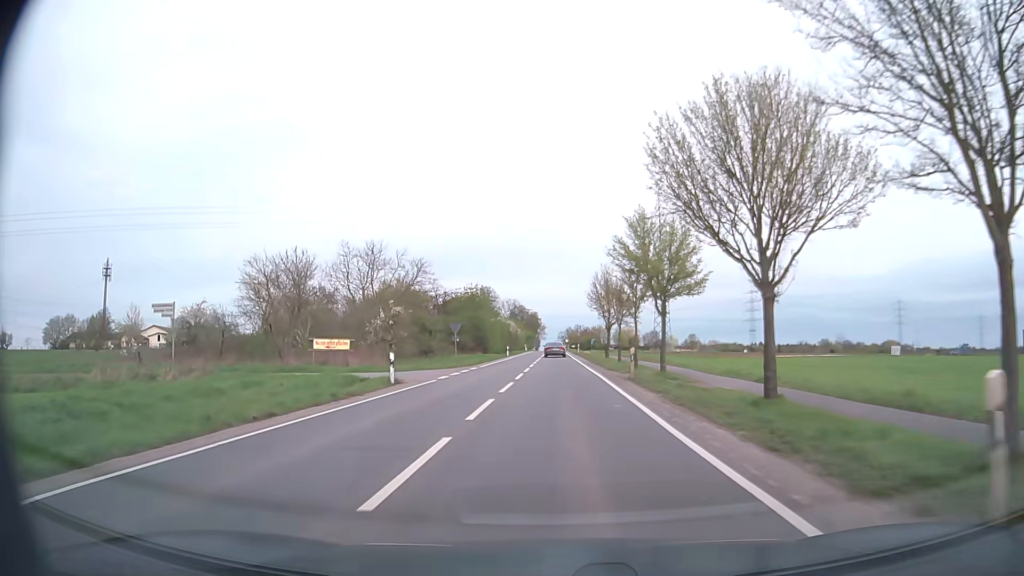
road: secondary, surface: asphalt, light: Day
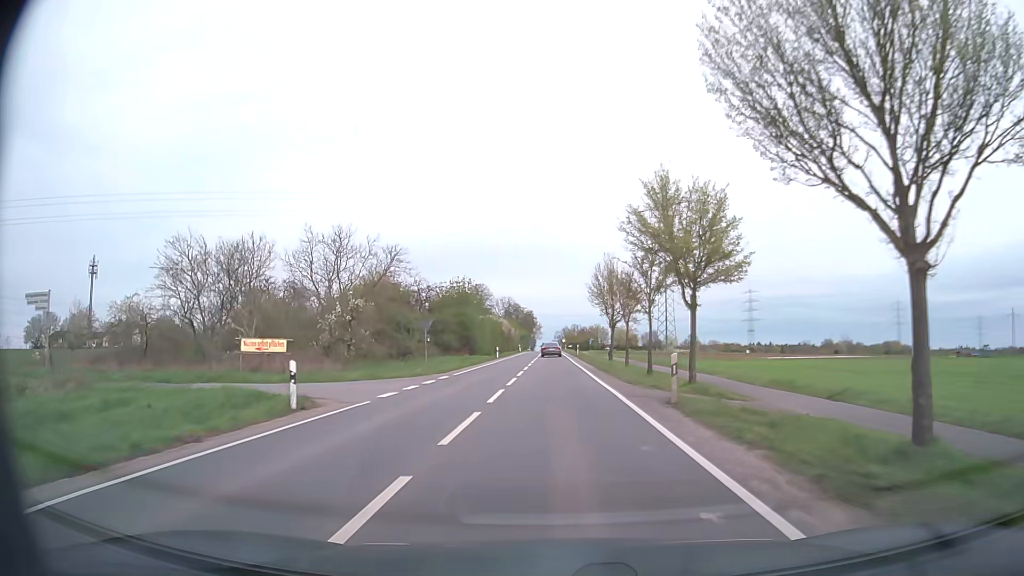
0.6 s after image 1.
(0.0, +8.6) m; 0°
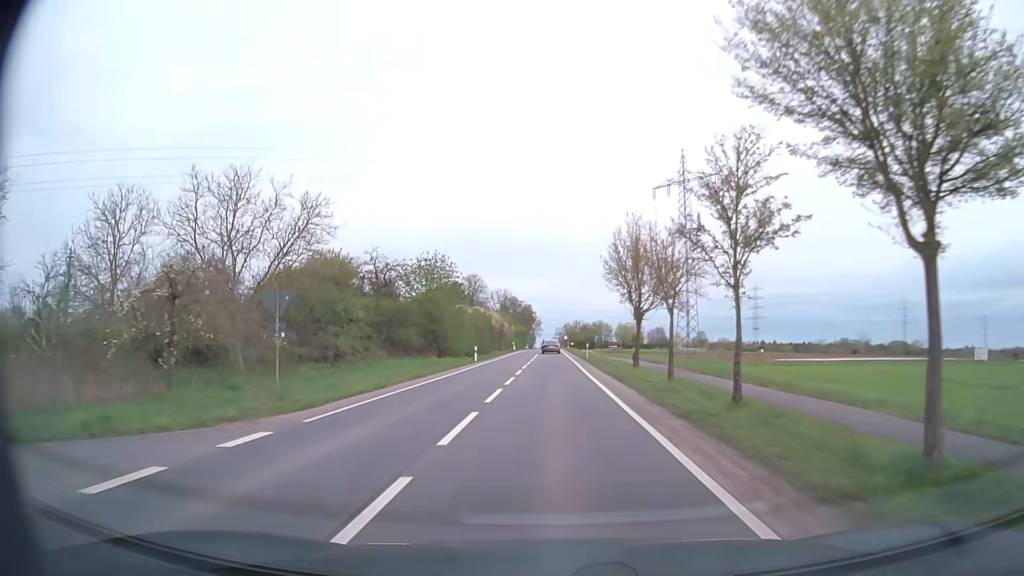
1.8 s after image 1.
(0.0, +18.3) m; 0°
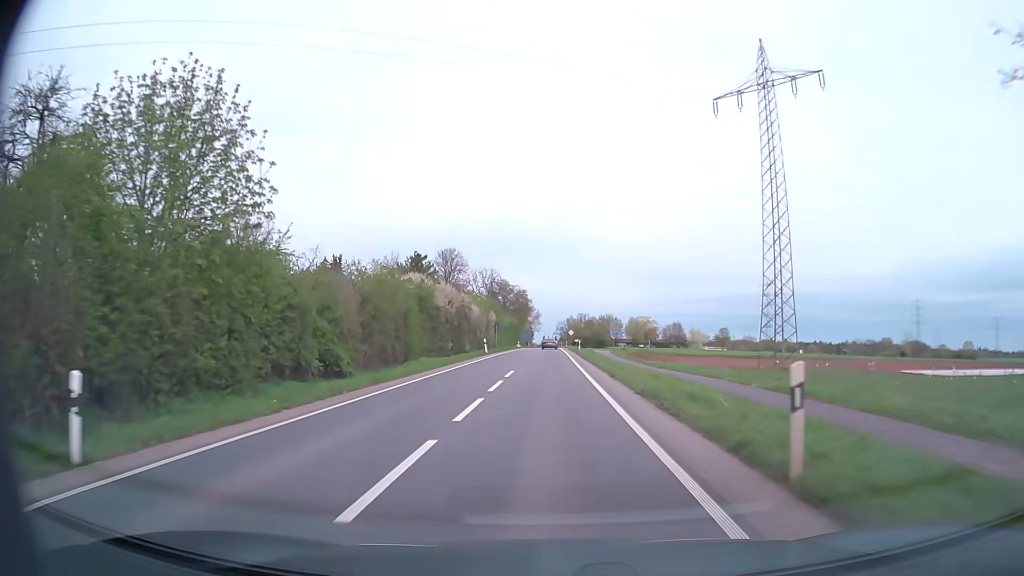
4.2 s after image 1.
(+0.1, +40.3) m; 0°
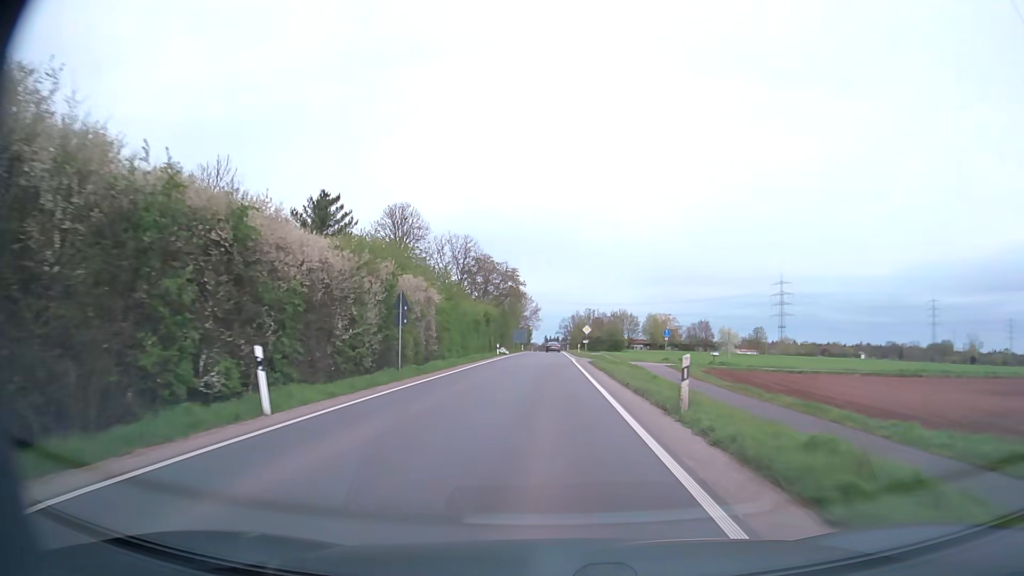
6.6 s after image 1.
(+0.2, +43.5) m; 0°
